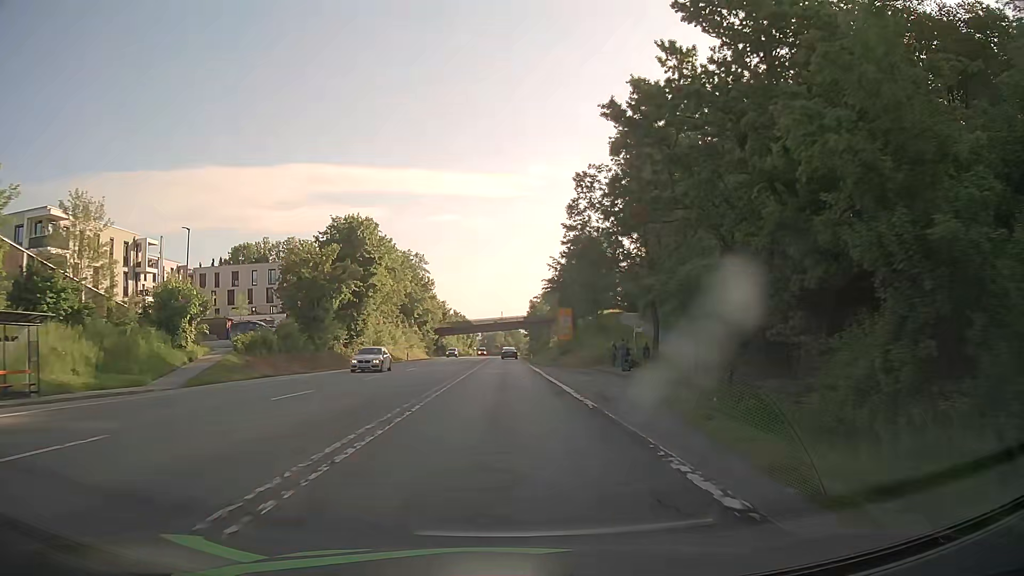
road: secondary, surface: asphalt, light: Day
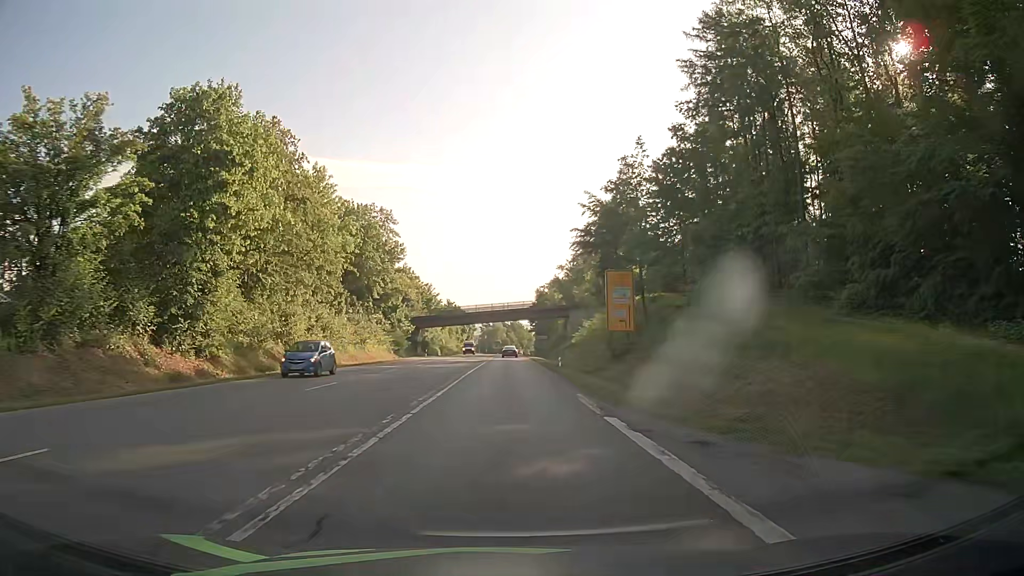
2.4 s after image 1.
(0.0, +36.9) m; 0°
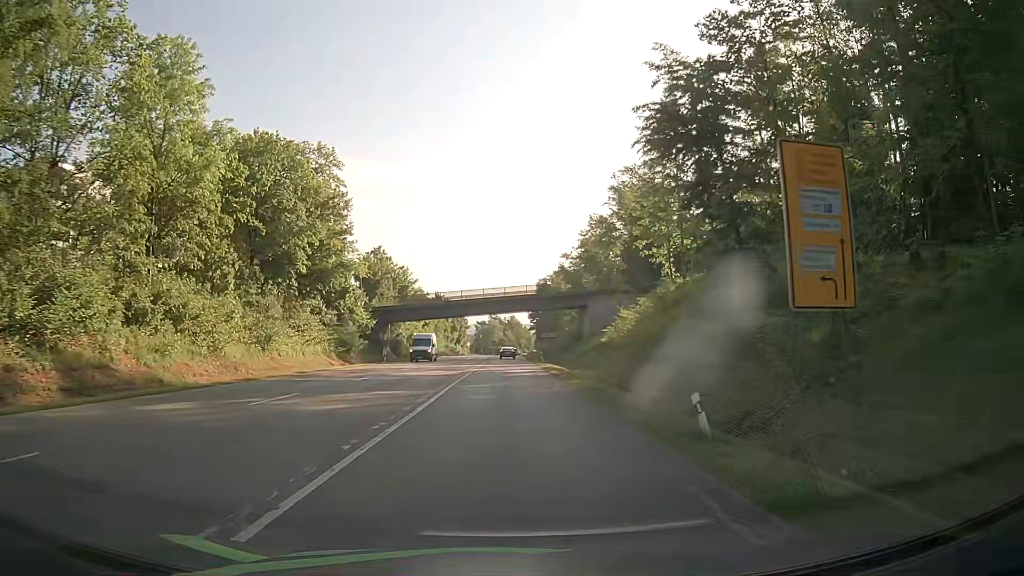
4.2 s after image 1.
(+0.2, +27.6) m; 0°
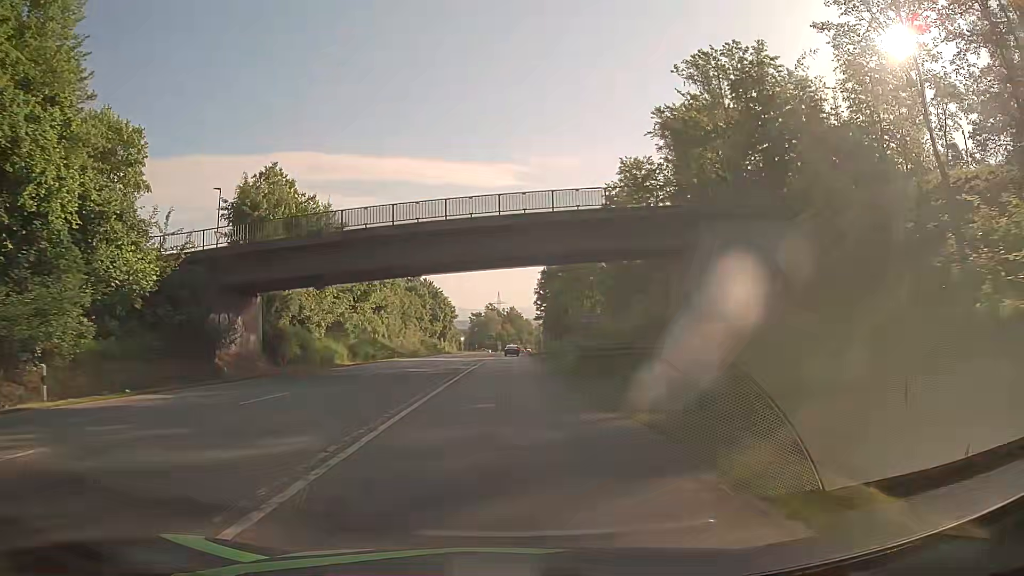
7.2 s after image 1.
(+0.2, +45.9) m; 0°
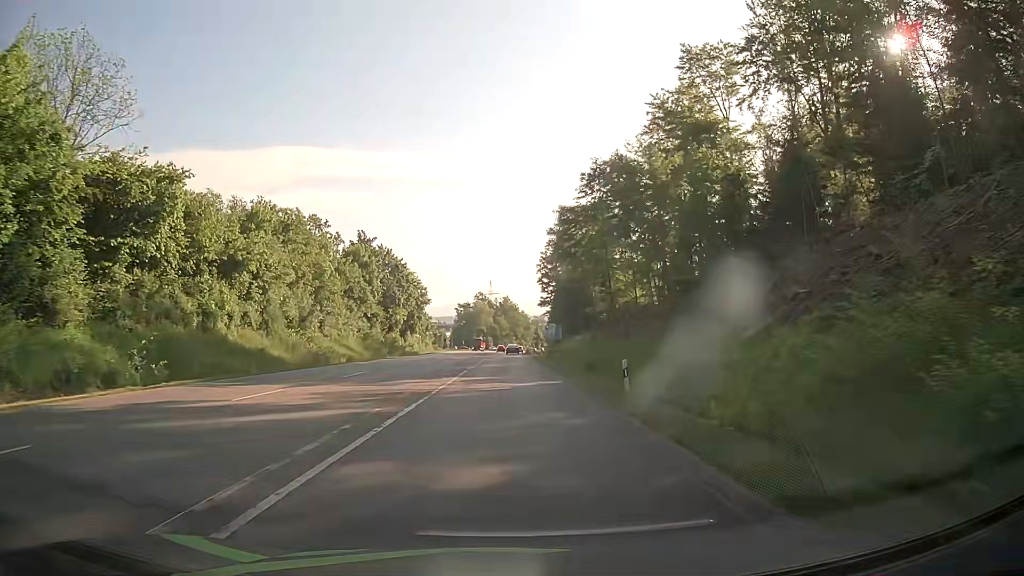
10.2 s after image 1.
(+0.4, +45.9) m; 0°
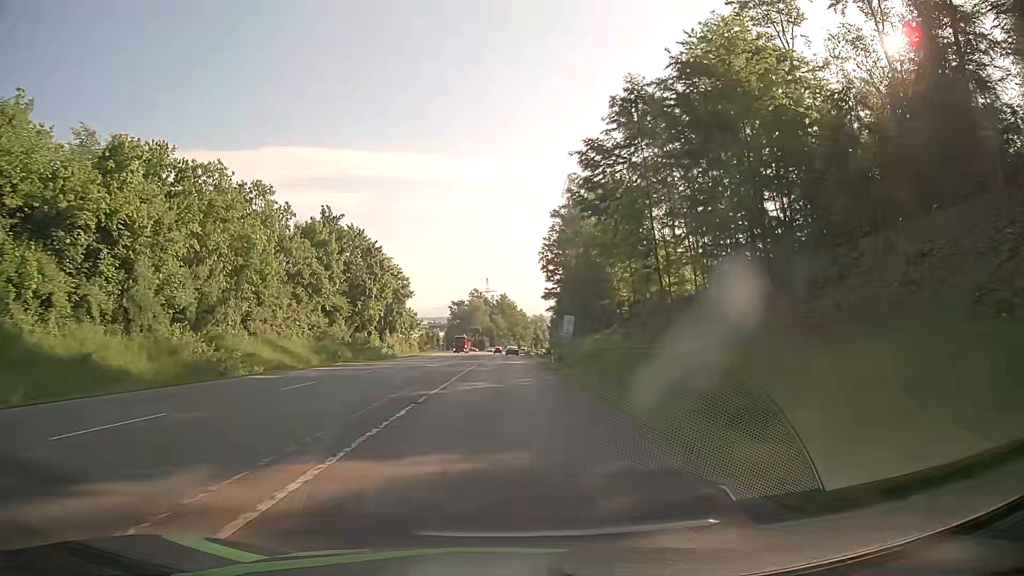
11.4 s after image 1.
(+0.2, +18.4) m; 0°
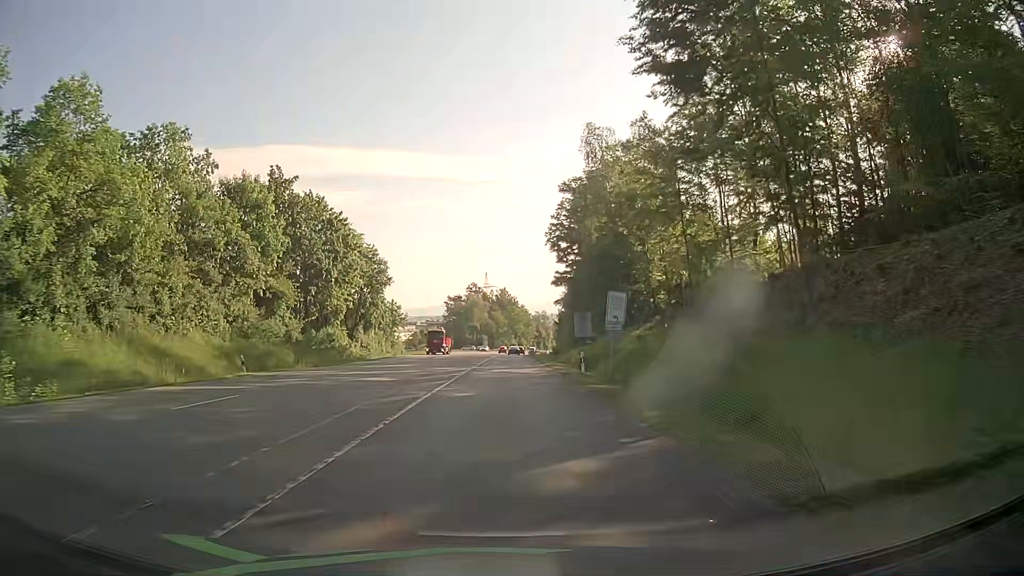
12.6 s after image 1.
(+0.1, +18.4) m; +1°
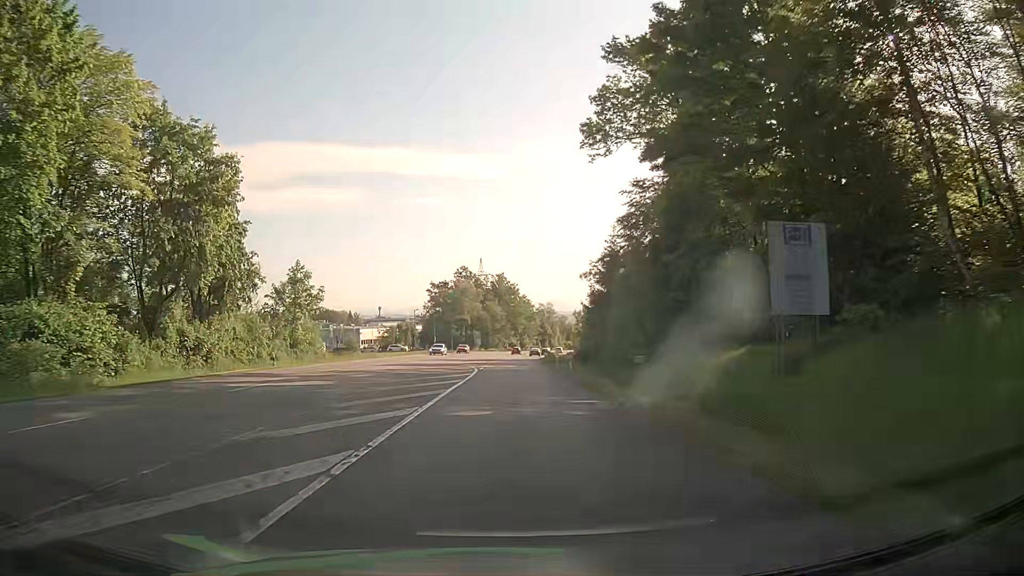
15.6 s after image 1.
(-0.3, +45.9) m; 0°
(0, +10) (0, +20) (0, +30) (0, +40) (0, +50) (+1, +60) (+1, +70) (+1, +80) (+2, +90) (+3, +100) m
